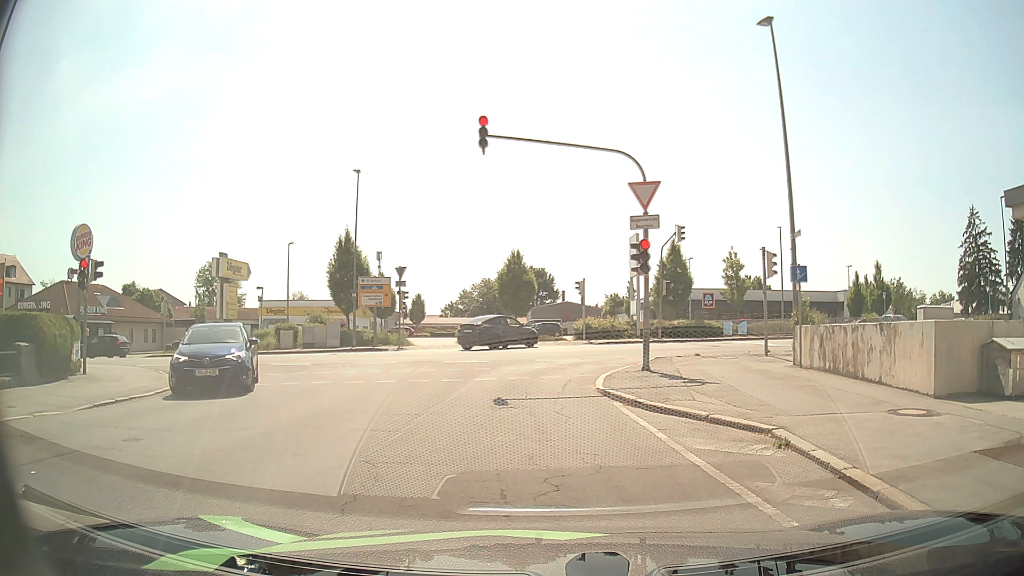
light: Day
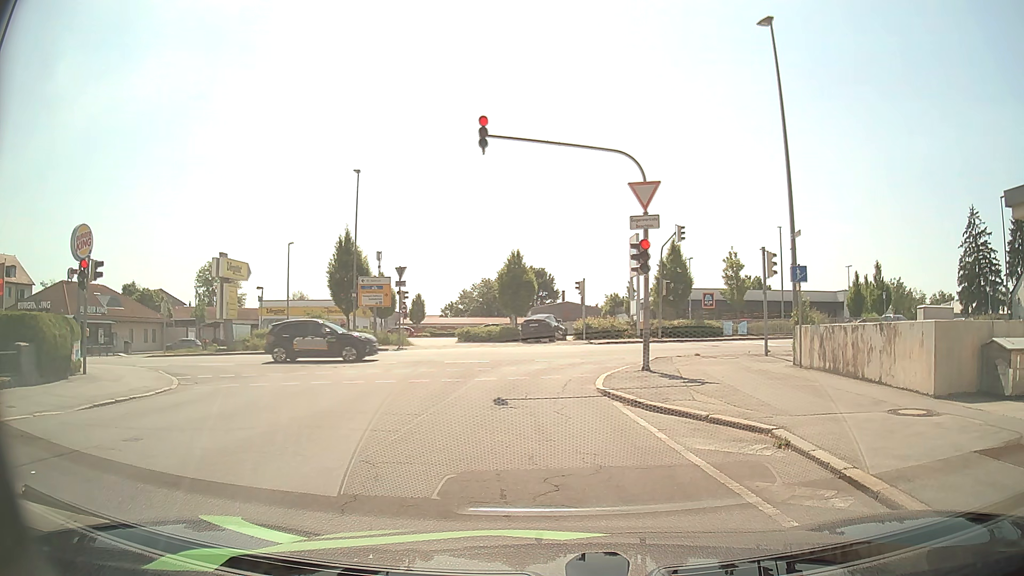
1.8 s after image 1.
(0.0, 0.0) m; 0°
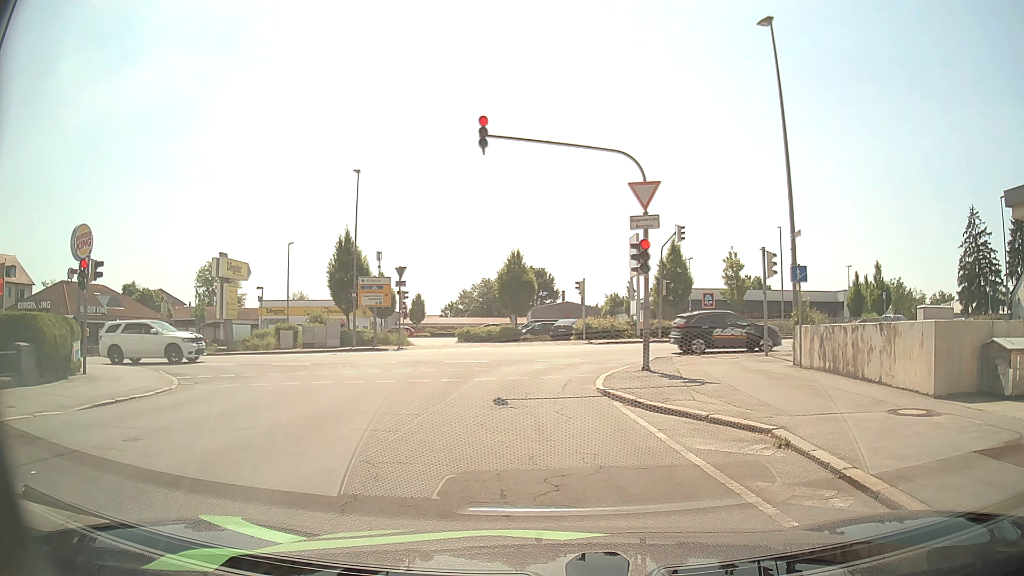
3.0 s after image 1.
(0.0, 0.0) m; 0°
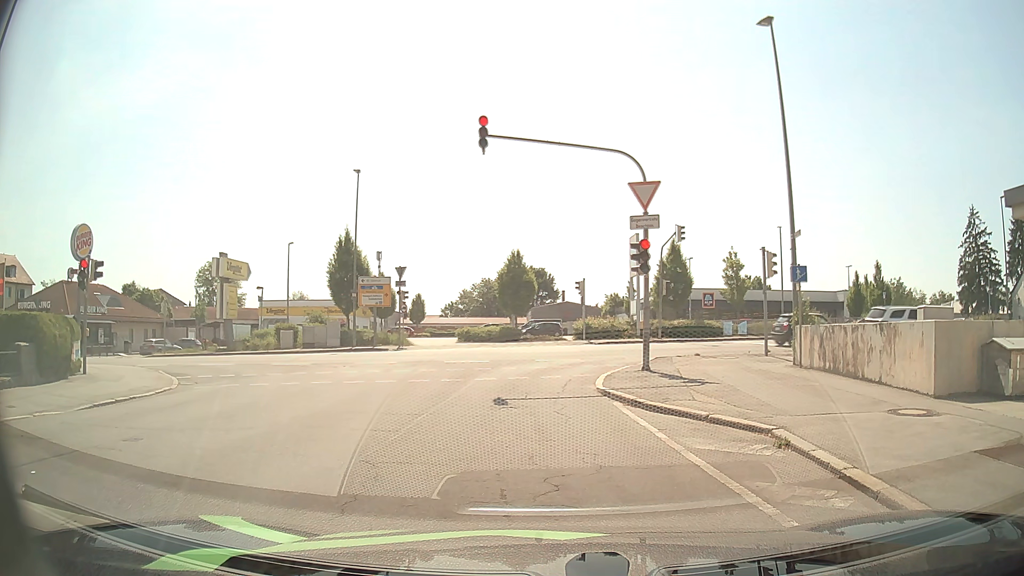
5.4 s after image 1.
(0.0, 0.0) m; 0°
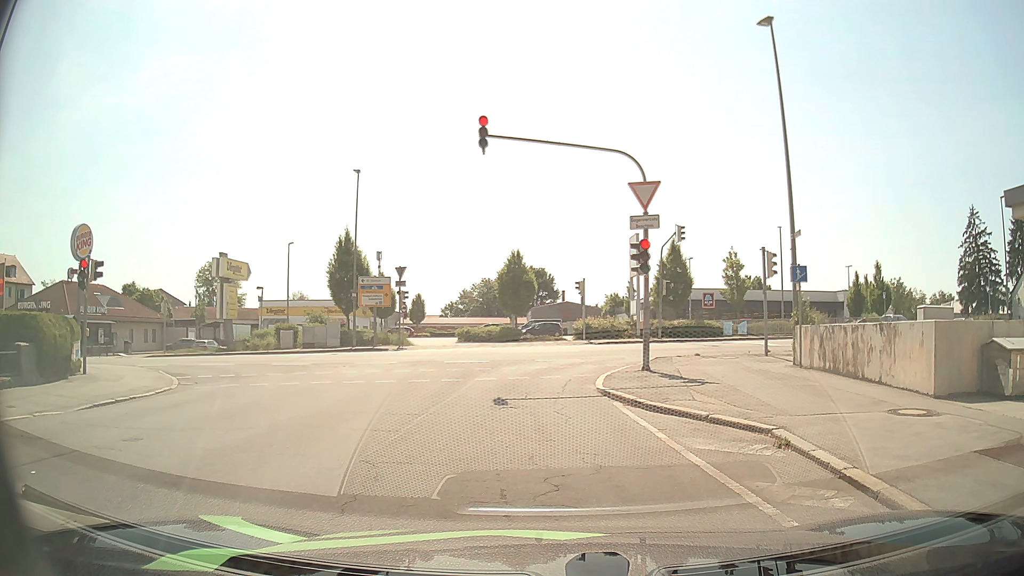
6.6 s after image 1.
(0.0, 0.0) m; 0°
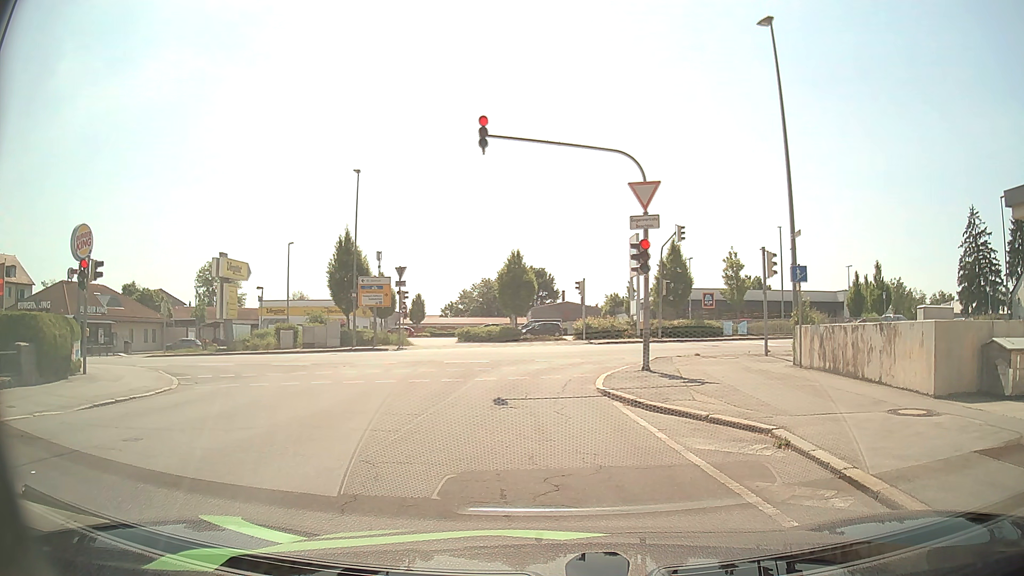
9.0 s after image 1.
(0.0, 0.0) m; 0°
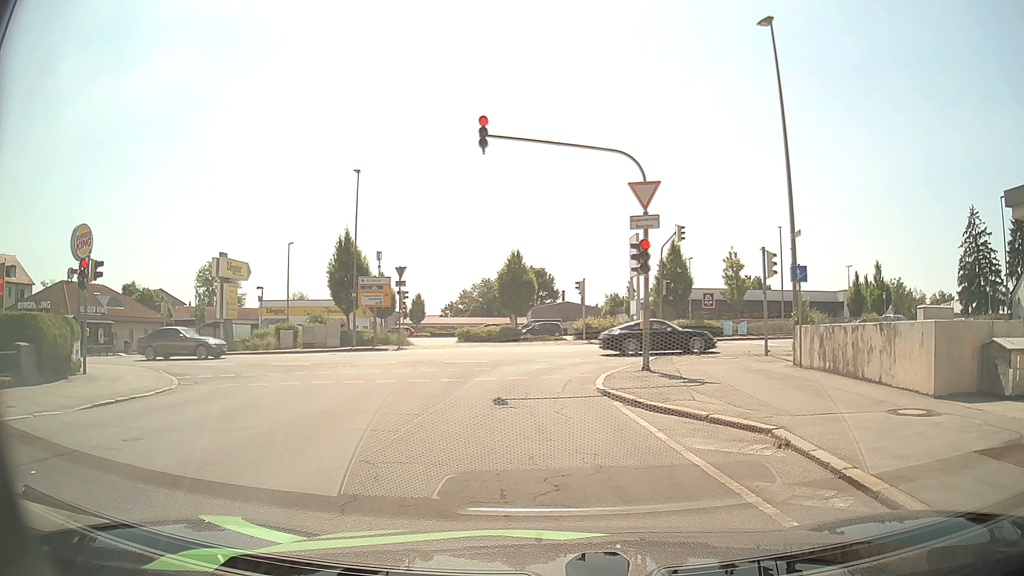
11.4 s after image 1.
(0.0, 0.0) m; 0°
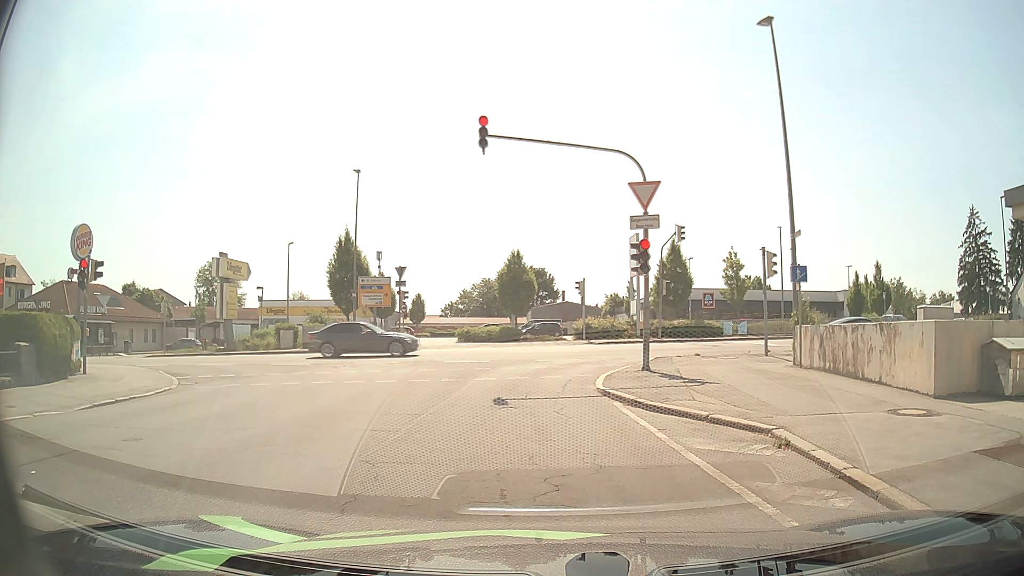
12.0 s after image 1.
(0.0, 0.0) m; 0°
(-1, +10) (-1, +20) (+4, +28) (+14, +30) (+24, +30) (+34, +31) (+44, +32) (+54, +32) (+64, +32) (+74, +32) m
